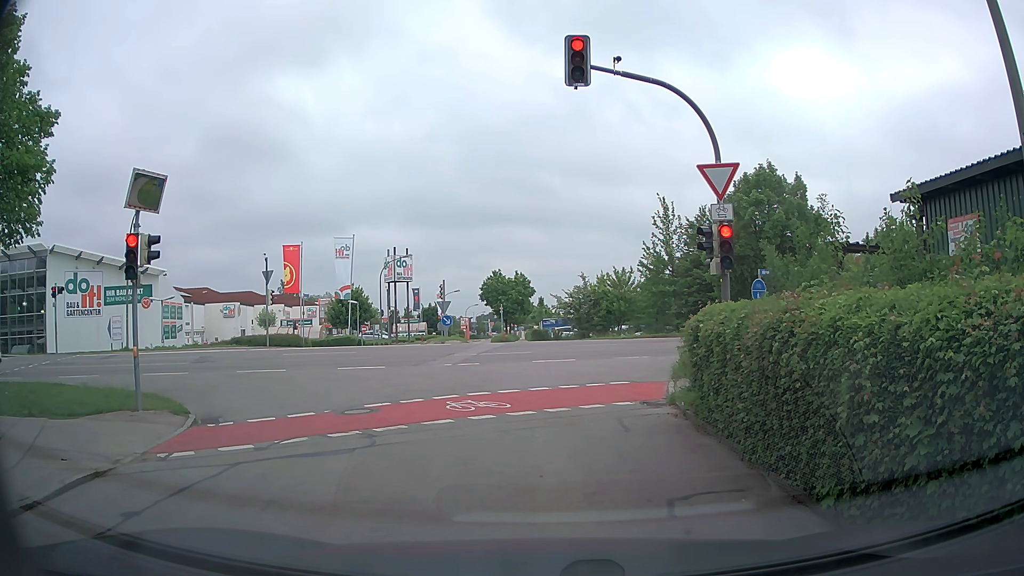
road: residential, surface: asphalt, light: Day
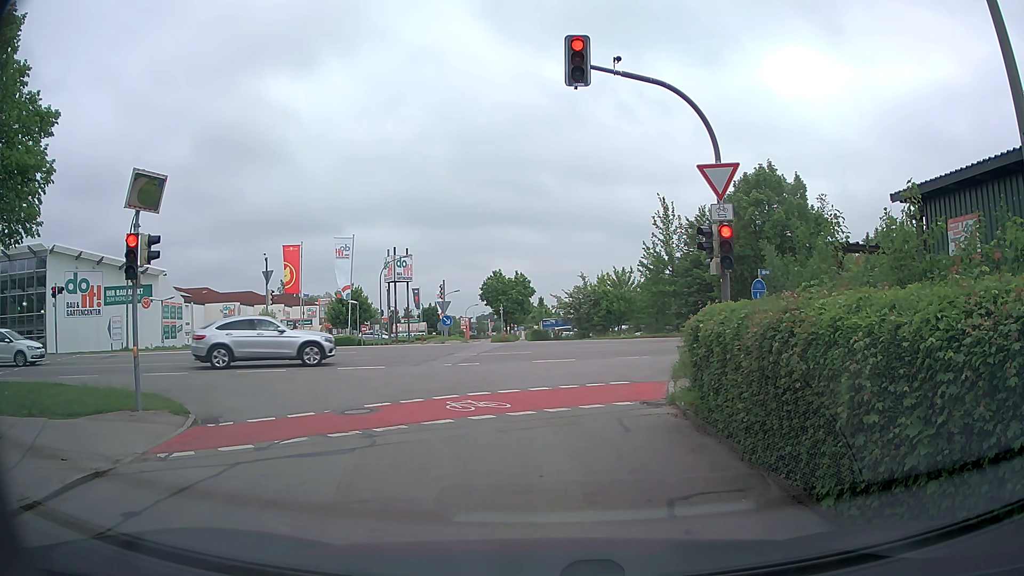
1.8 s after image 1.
(0.0, 0.0) m; 0°
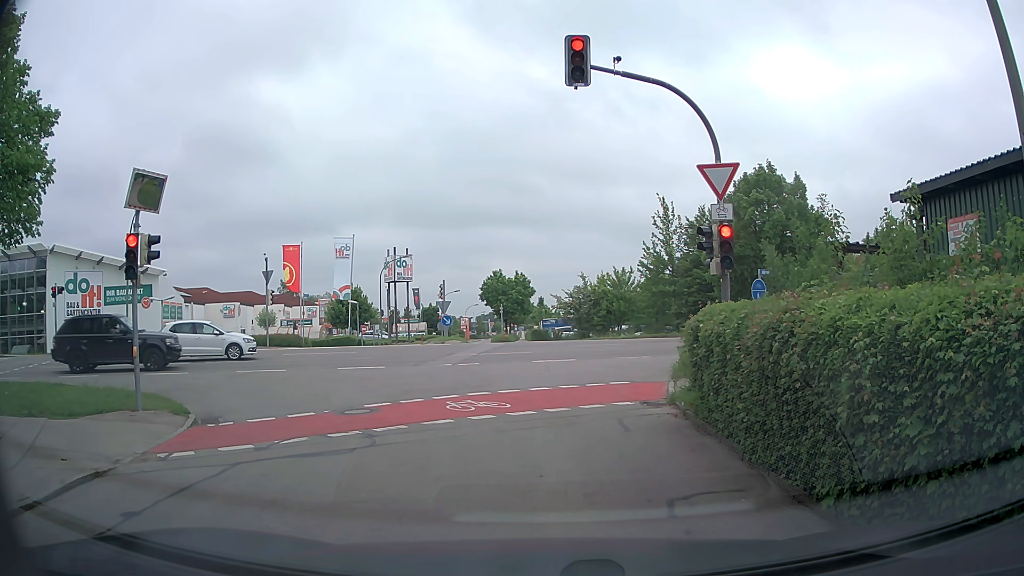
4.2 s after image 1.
(0.0, 0.0) m; 0°
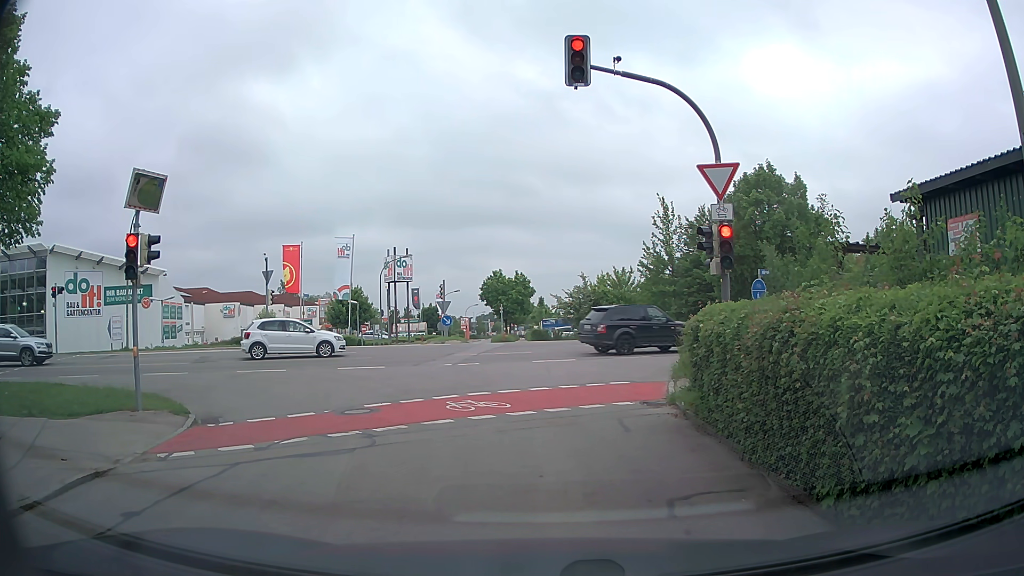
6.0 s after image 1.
(0.0, 0.0) m; 0°
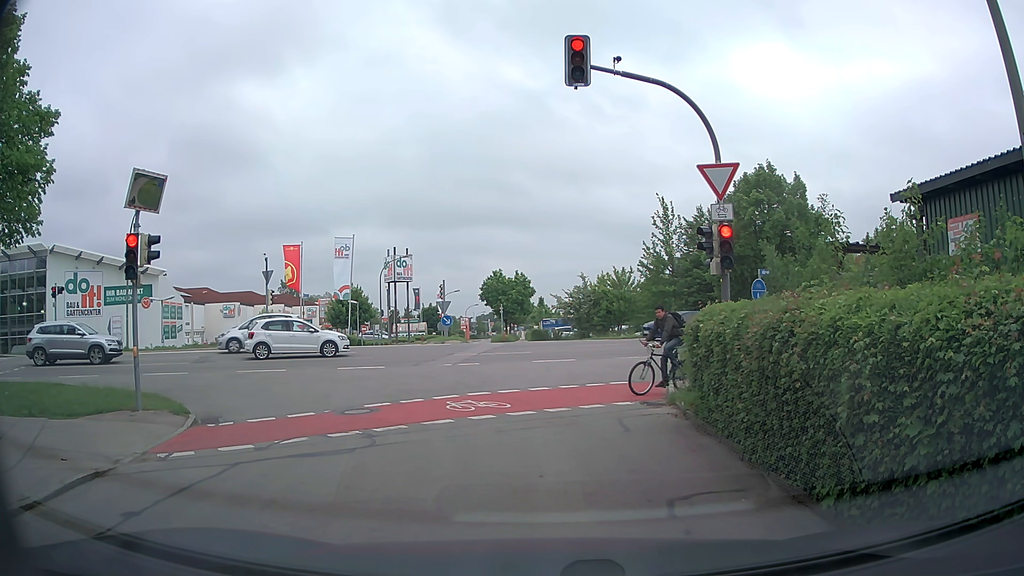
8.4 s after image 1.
(0.0, 0.0) m; 0°
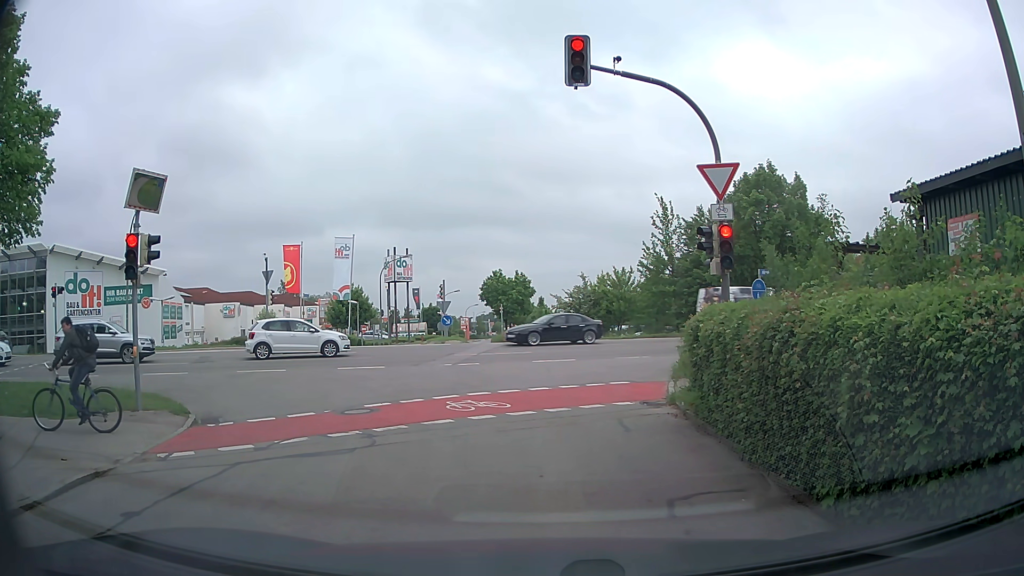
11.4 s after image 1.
(0.0, 0.0) m; 0°
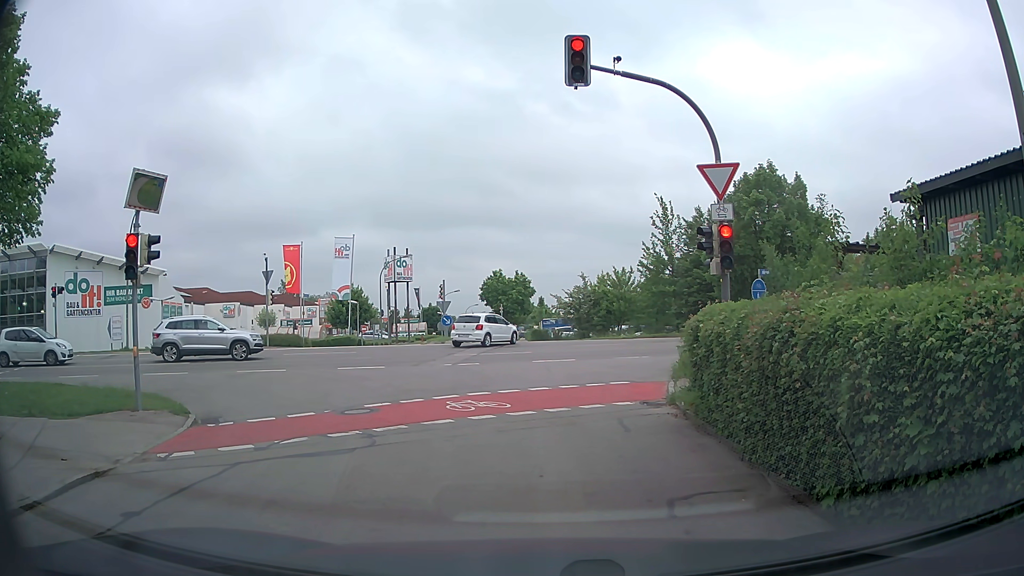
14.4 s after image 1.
(0.0, 0.0) m; 0°
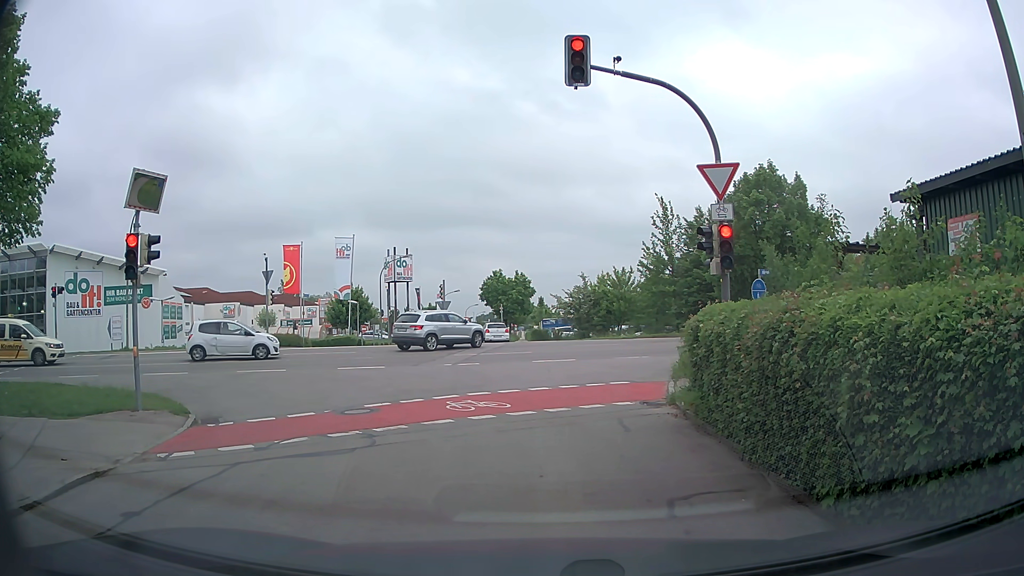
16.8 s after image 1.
(0.0, 0.0) m; 0°
